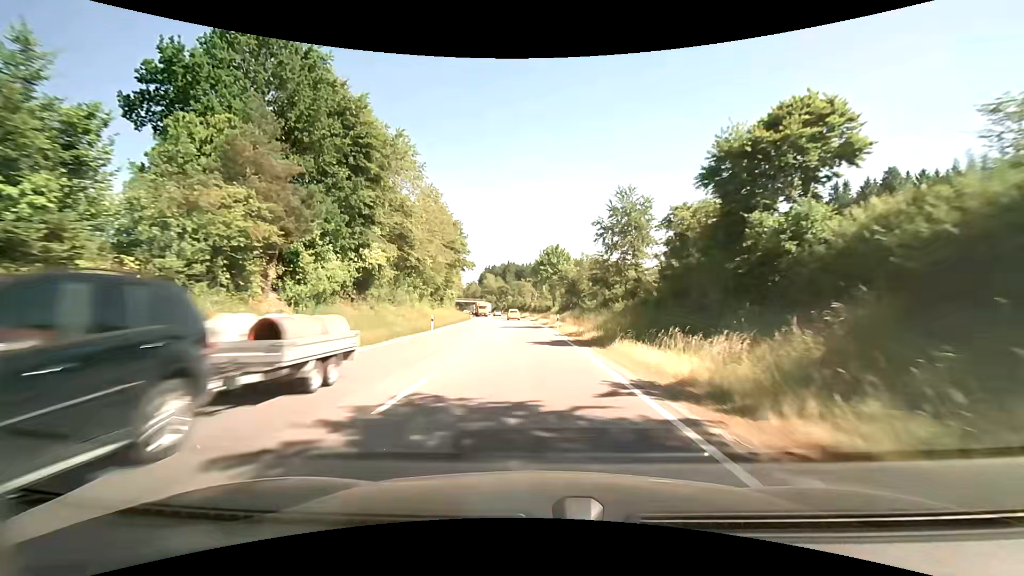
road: primary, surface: asphalt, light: Day
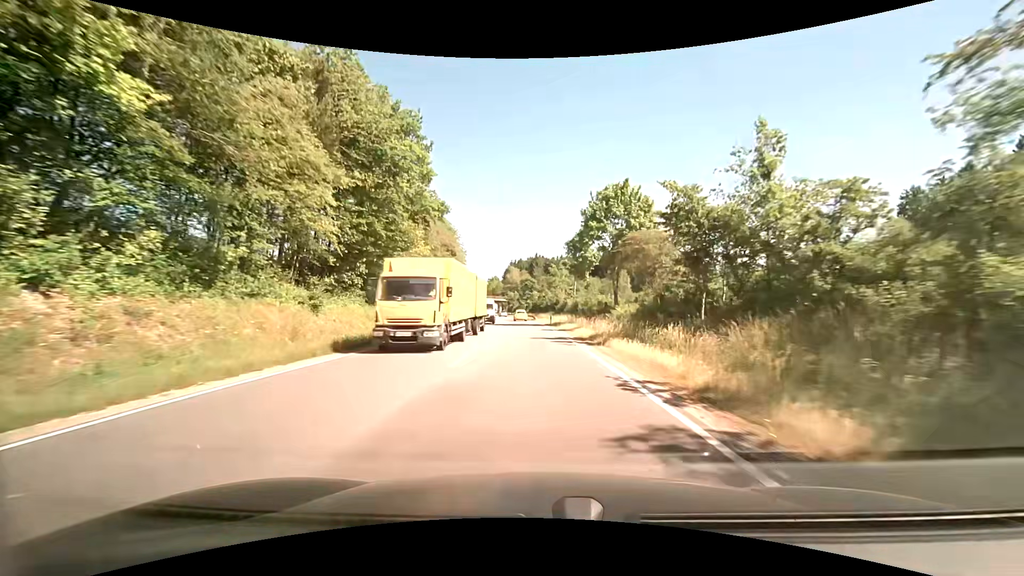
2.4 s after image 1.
(-1.4, +43.4) m; -4°
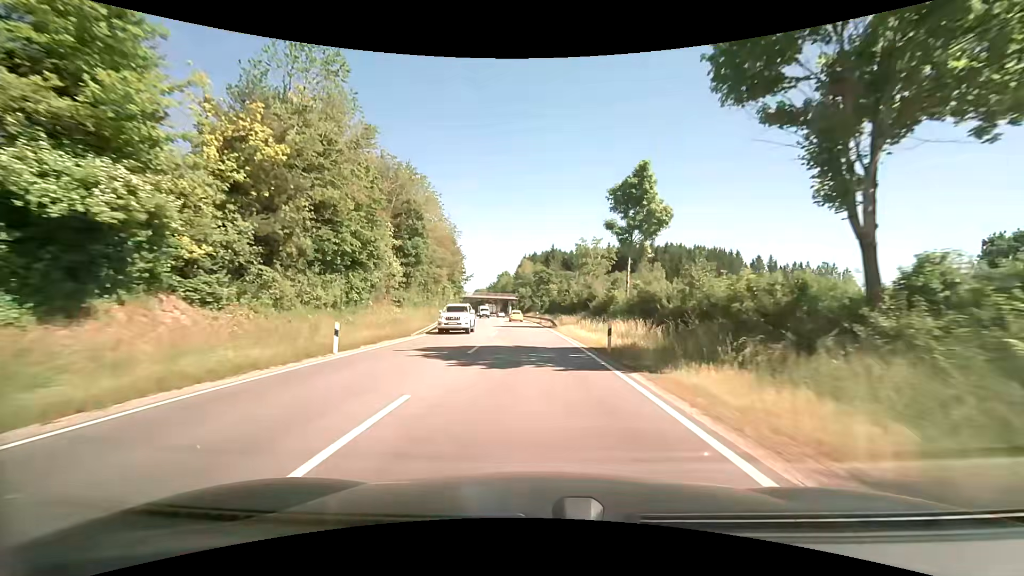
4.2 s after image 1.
(-0.8, +32.4) m; -2°
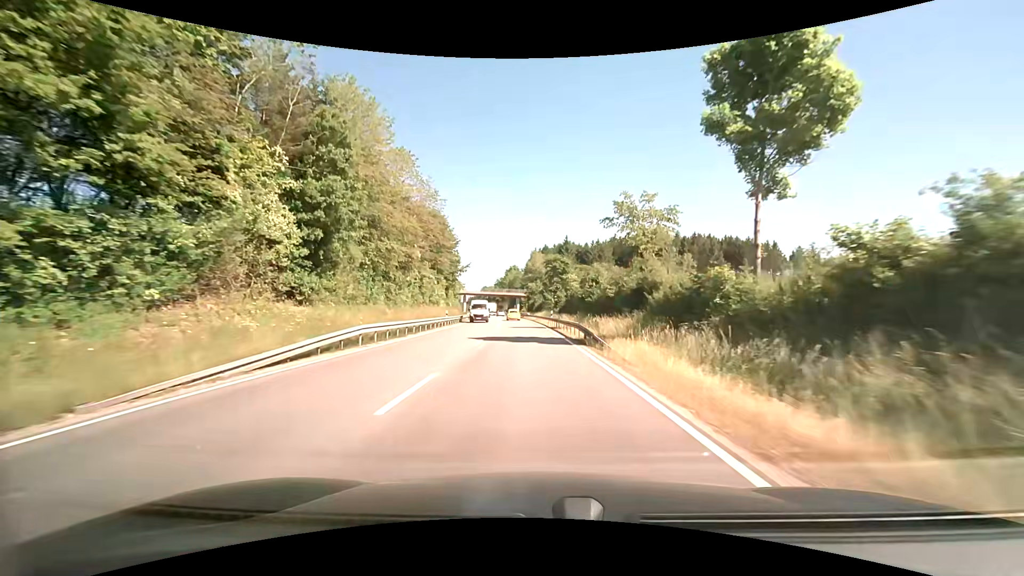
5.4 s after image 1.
(0.0, +21.6) m; 0°
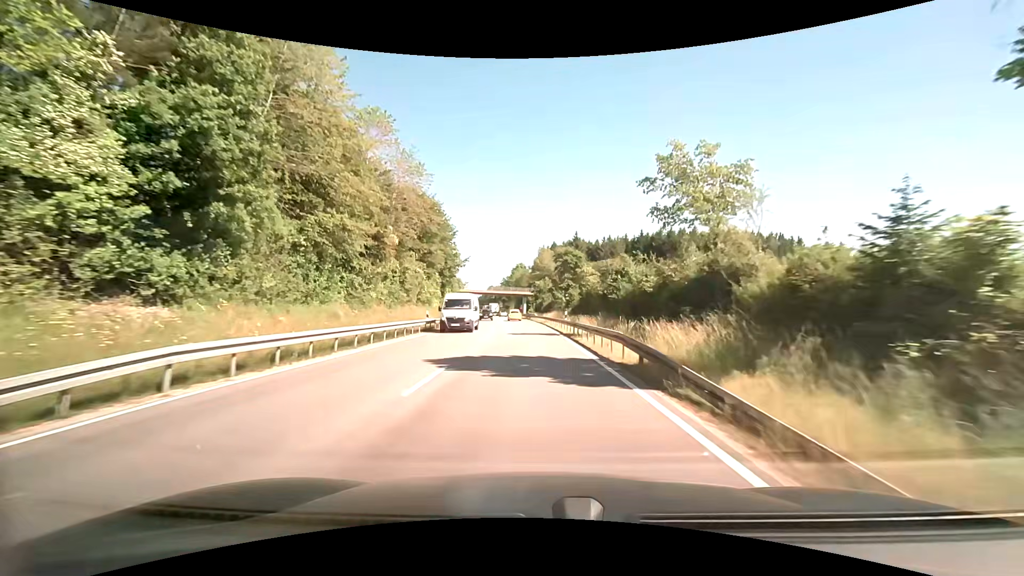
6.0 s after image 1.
(-0.2, +10.8) m; -1°
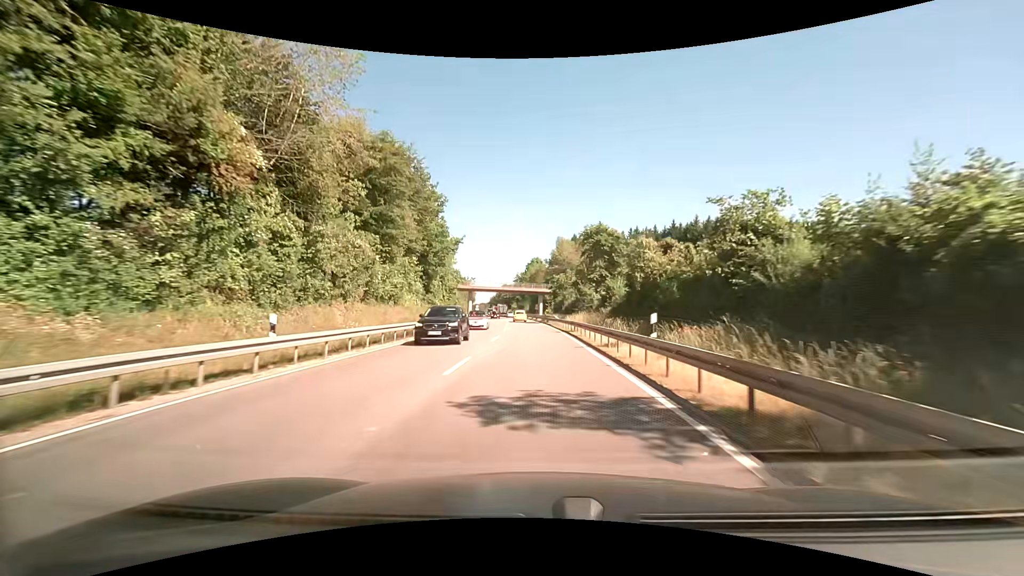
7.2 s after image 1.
(+0.1, +21.7) m; 0°
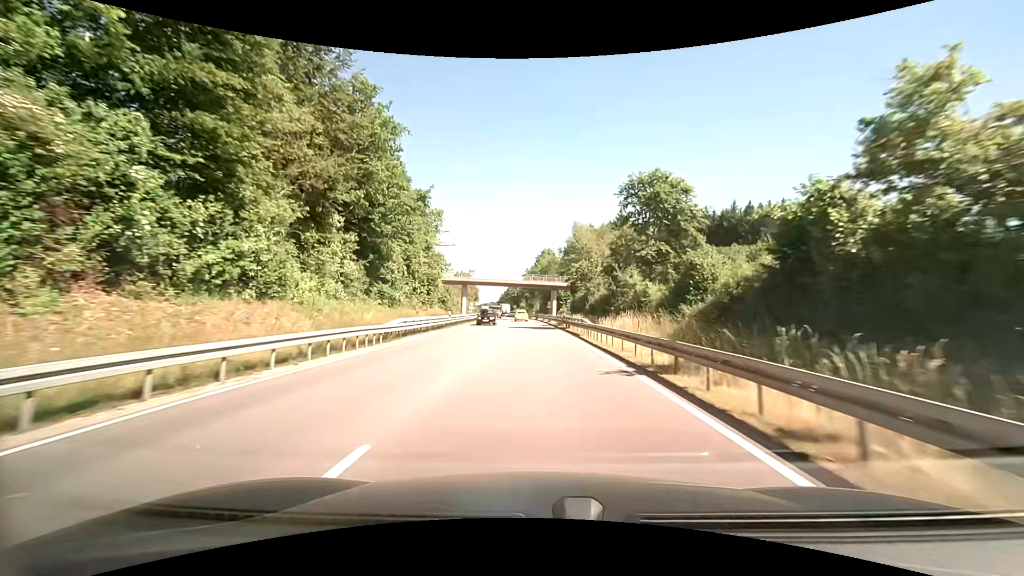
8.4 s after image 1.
(-0.4, +21.8) m; -2°
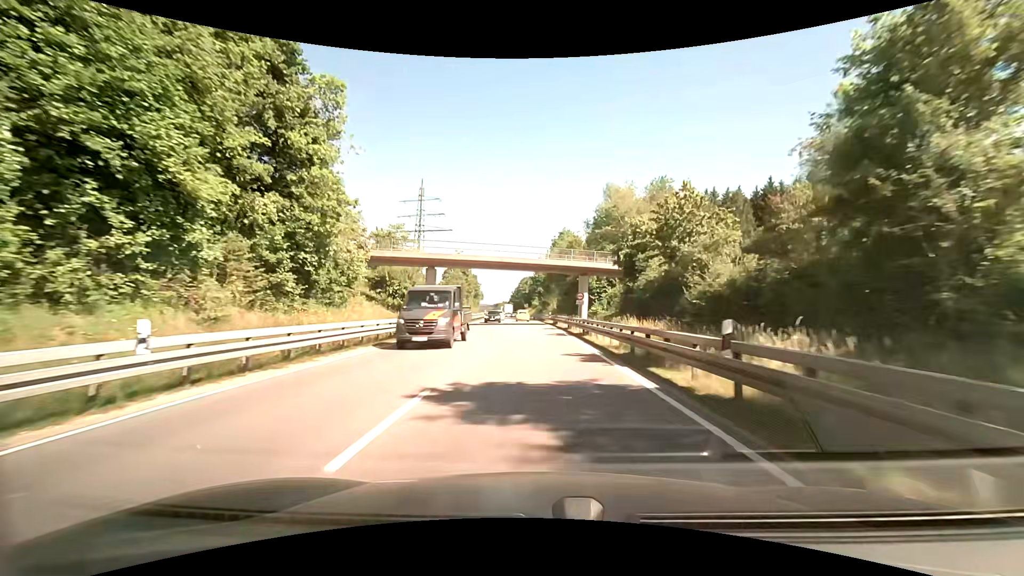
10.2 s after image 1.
(-1.4, +33.0) m; -4°
(0, +10) (0, +20) (0, +30) (0, +40) (0, +50) (-1, +60) (-1, +70) (-2, +80) (-3, +90) (-3, +100) m
